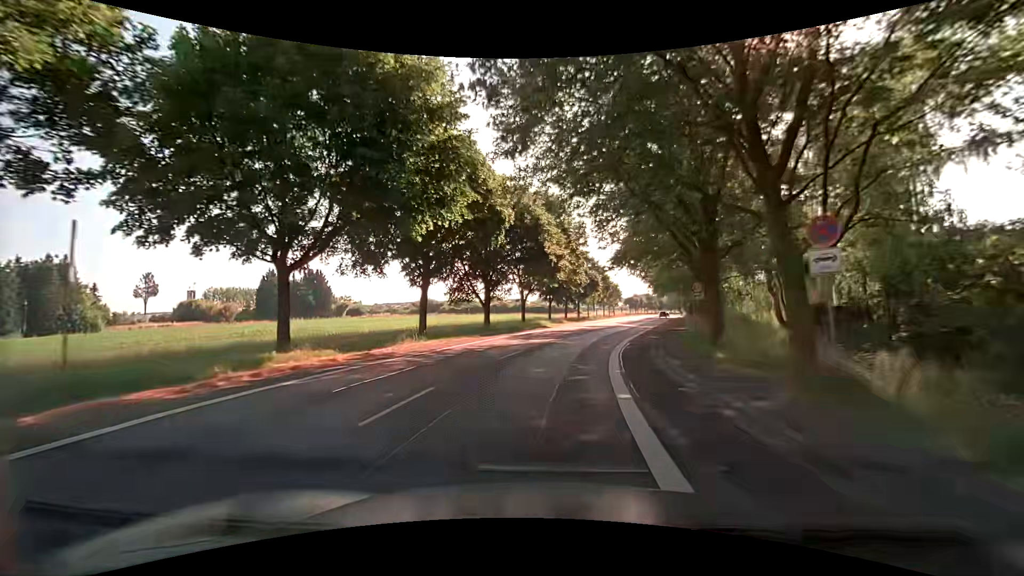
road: secondary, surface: asphalt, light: Day
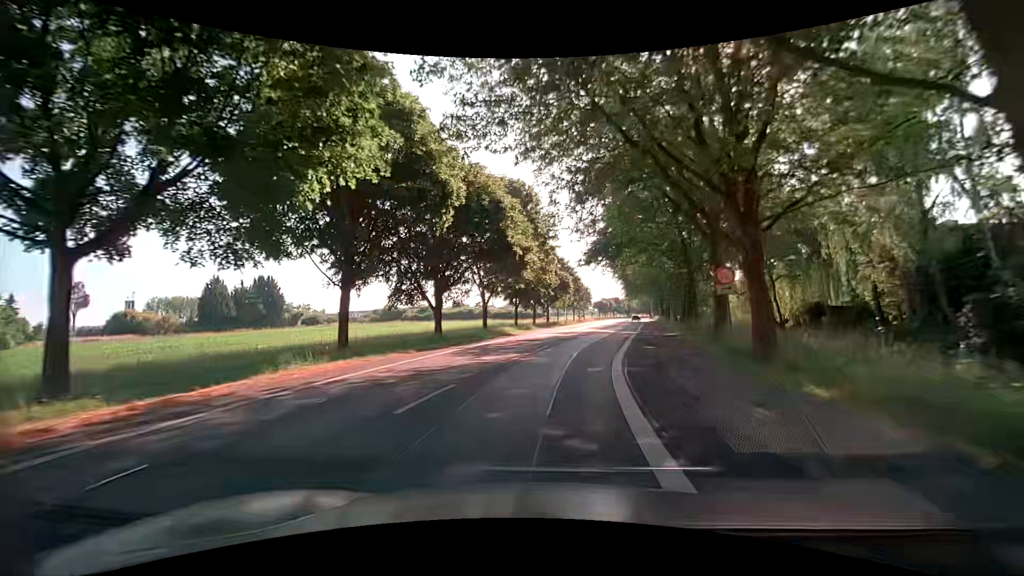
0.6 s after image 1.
(+0.3, +7.9) m; +3°
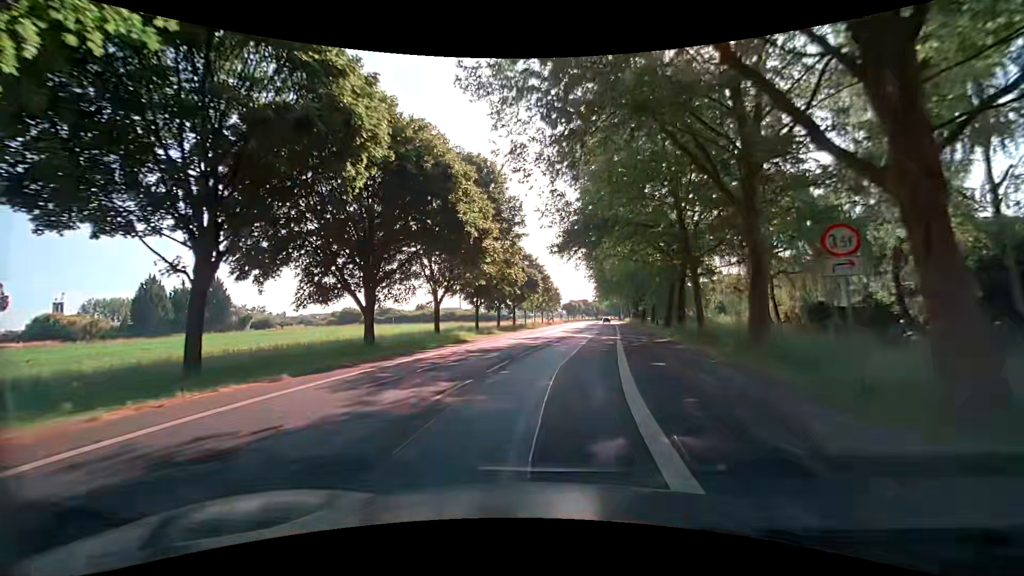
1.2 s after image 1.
(+0.3, +7.9) m; +3°
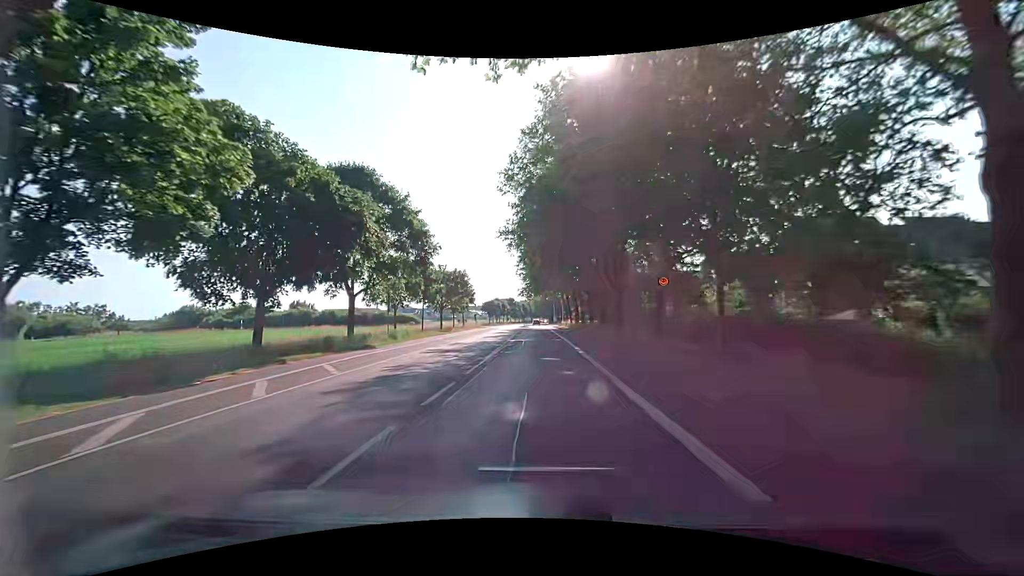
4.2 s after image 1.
(+5.2, +40.1) m; +10°
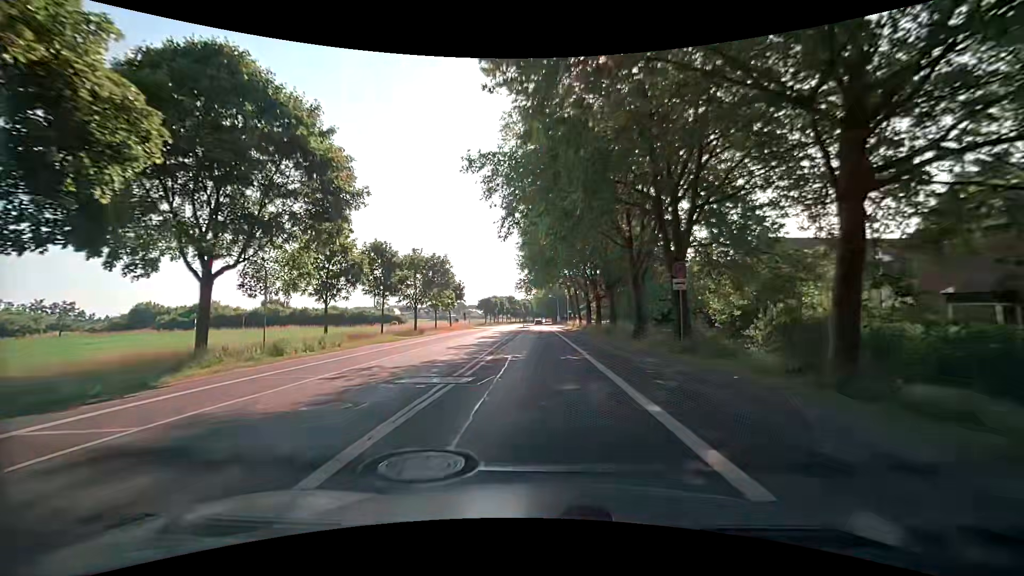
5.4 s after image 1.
(0.0, +16.3) m; 0°
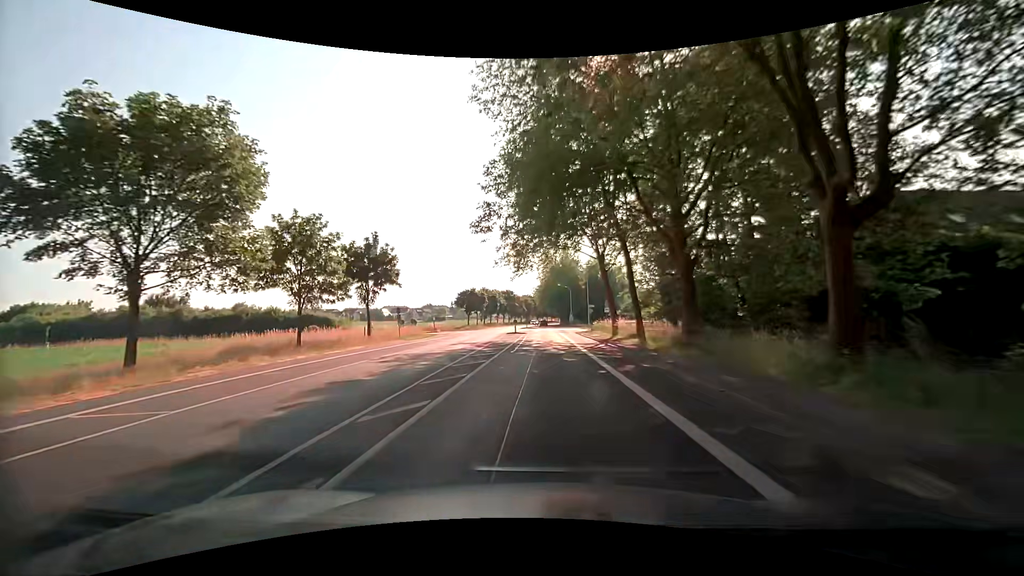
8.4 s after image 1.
(-0.1, +40.6) m; -1°
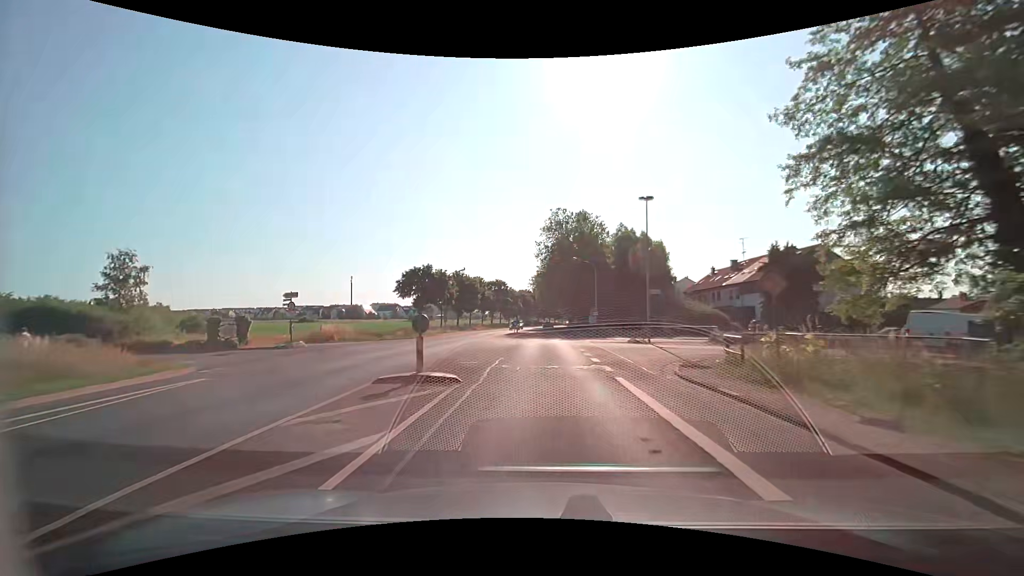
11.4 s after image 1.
(+0.3, +40.5) m; +1°
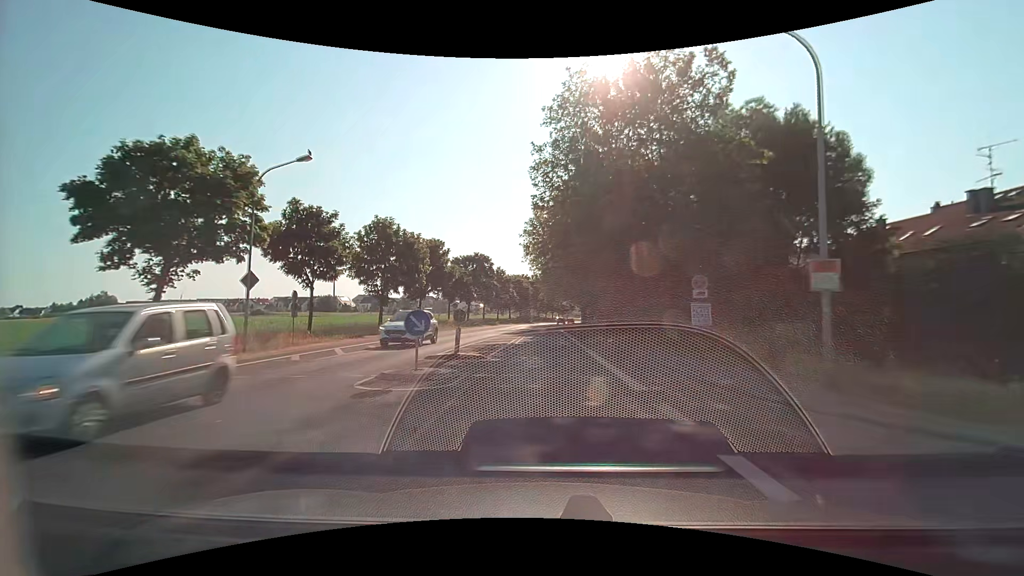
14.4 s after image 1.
(-0.3, +40.4) m; 0°
(0, +10) (0, +20) (0, +30) (0, +40) (0, +50) (0, +60) (+1, +70) (+1, +80) (+1, +90) (+2, +100) m
